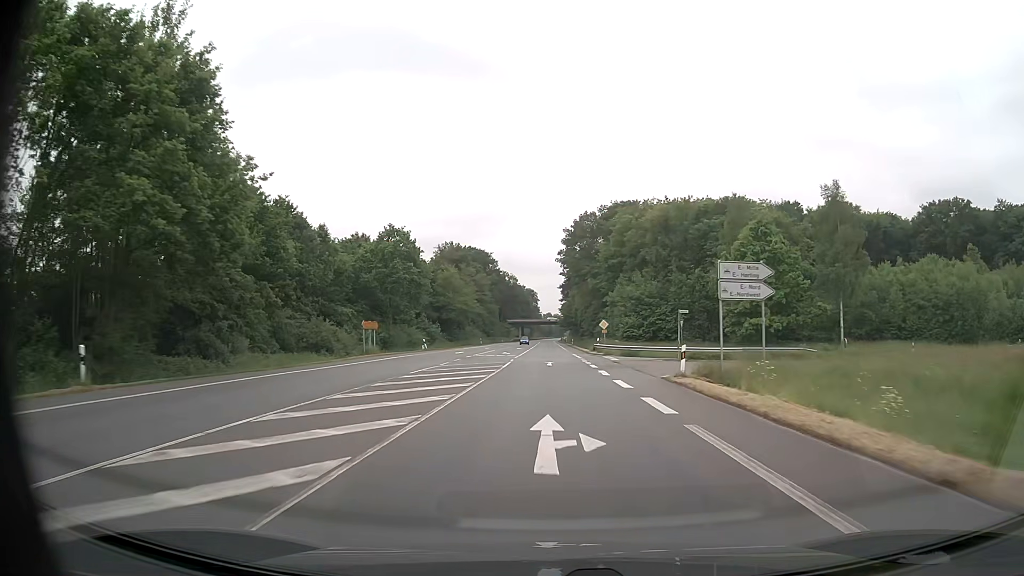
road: primary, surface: asphalt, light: Day
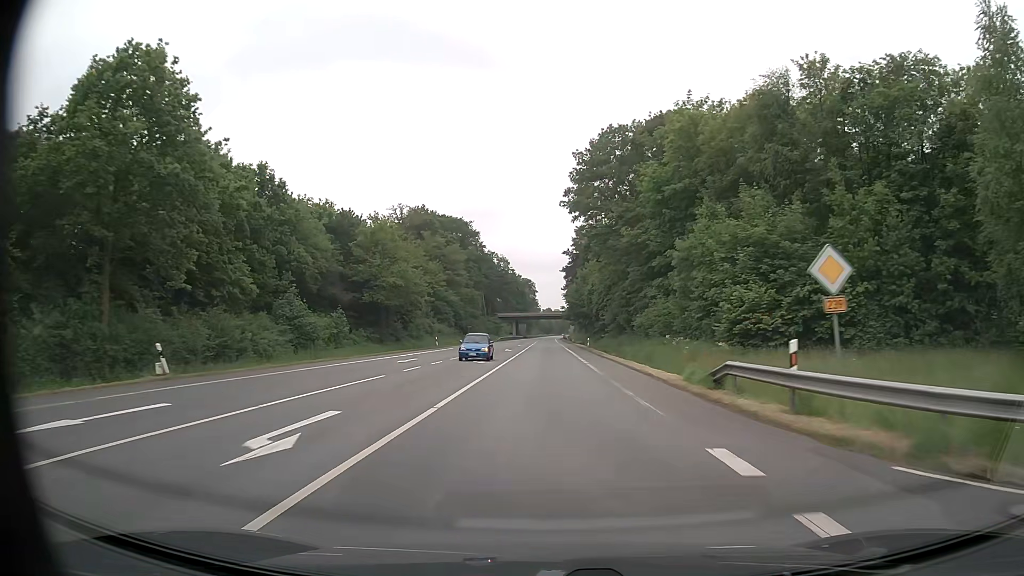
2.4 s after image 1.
(0.0, +45.9) m; 0°
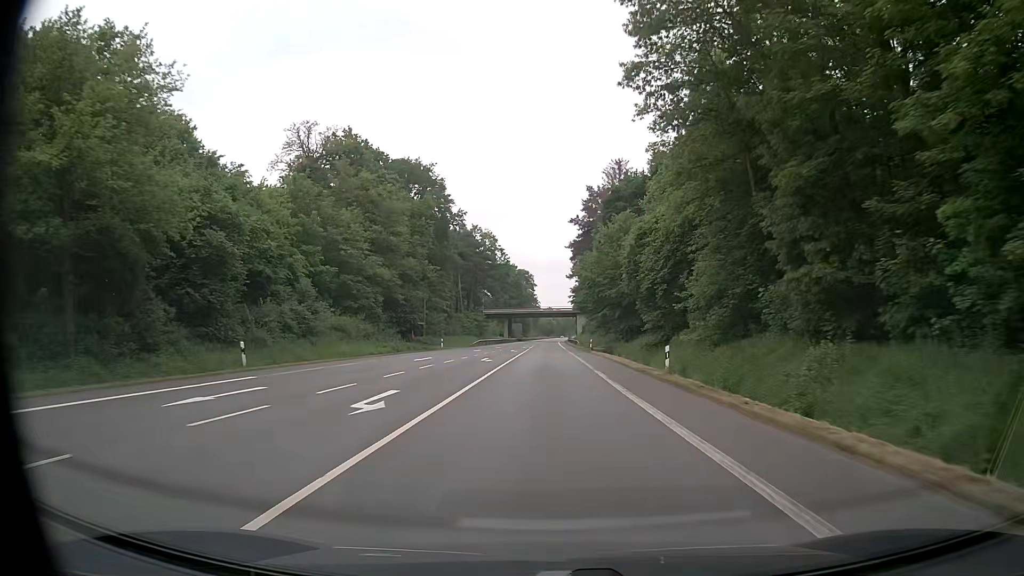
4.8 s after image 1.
(-0.1, +45.9) m; 0°
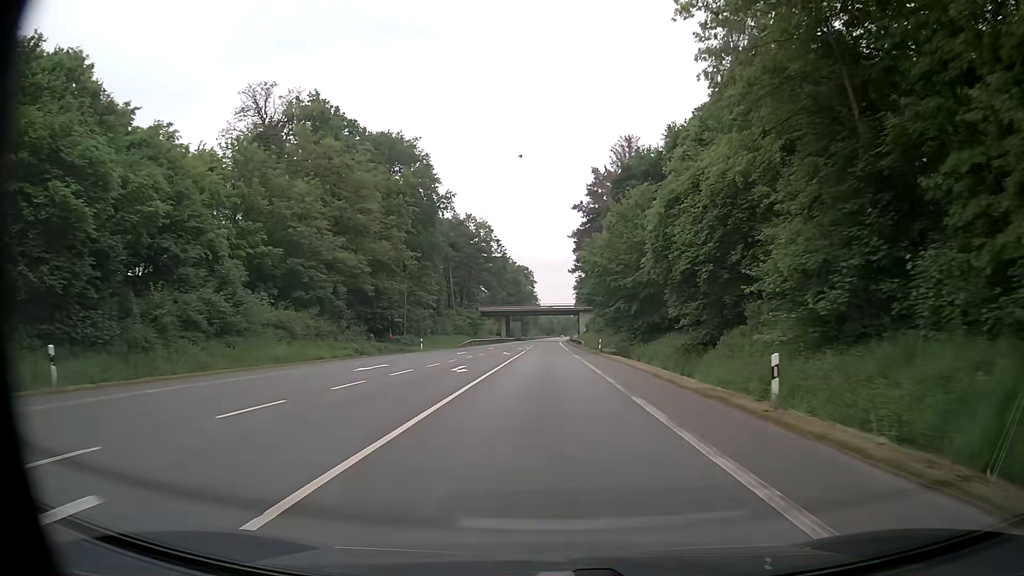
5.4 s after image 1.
(0.0, +11.5) m; 0°
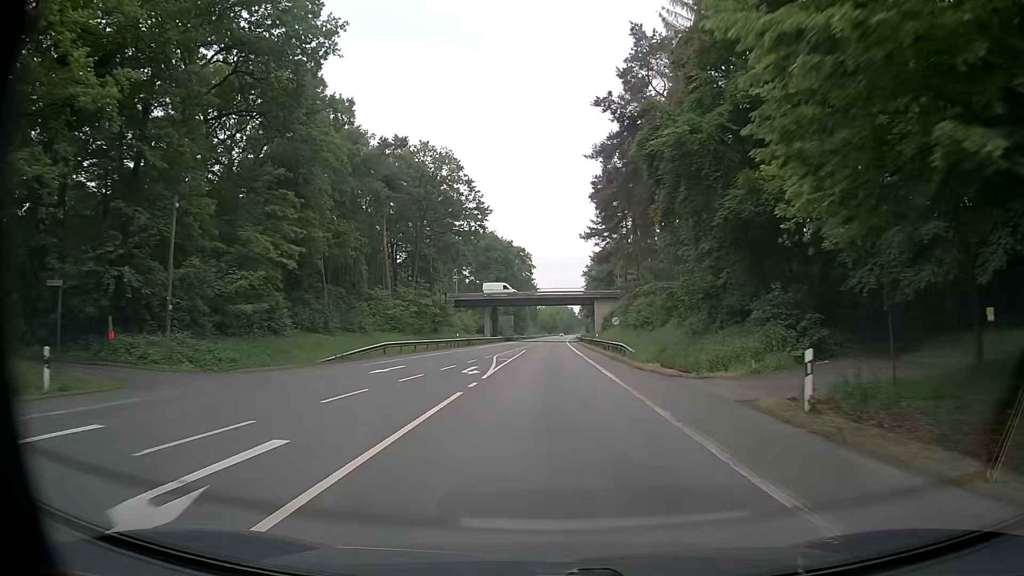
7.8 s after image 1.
(-0.1, +45.9) m; 0°
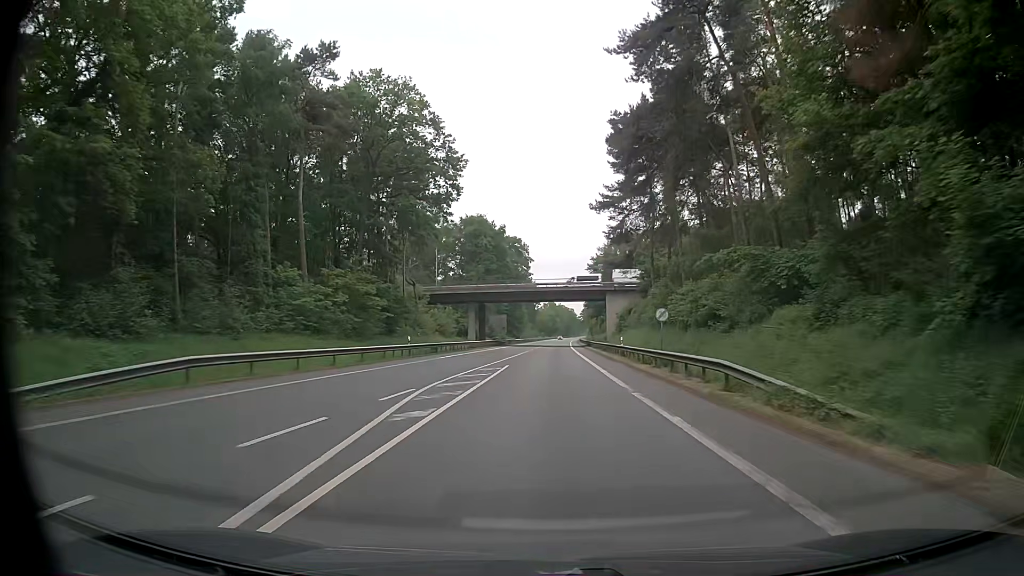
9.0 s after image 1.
(0.0, +22.9) m; 0°
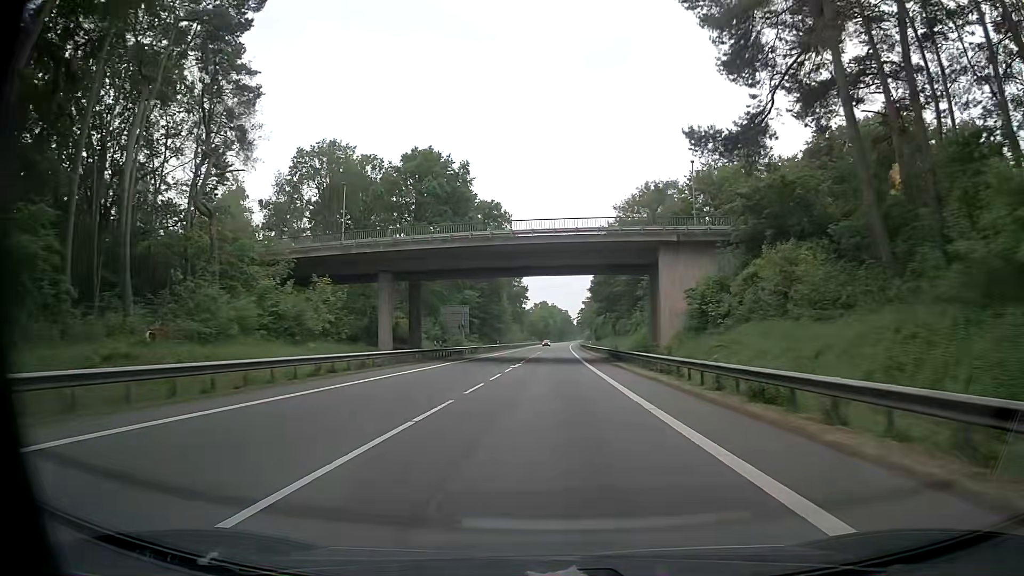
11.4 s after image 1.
(+0.5, +46.3) m; +1°
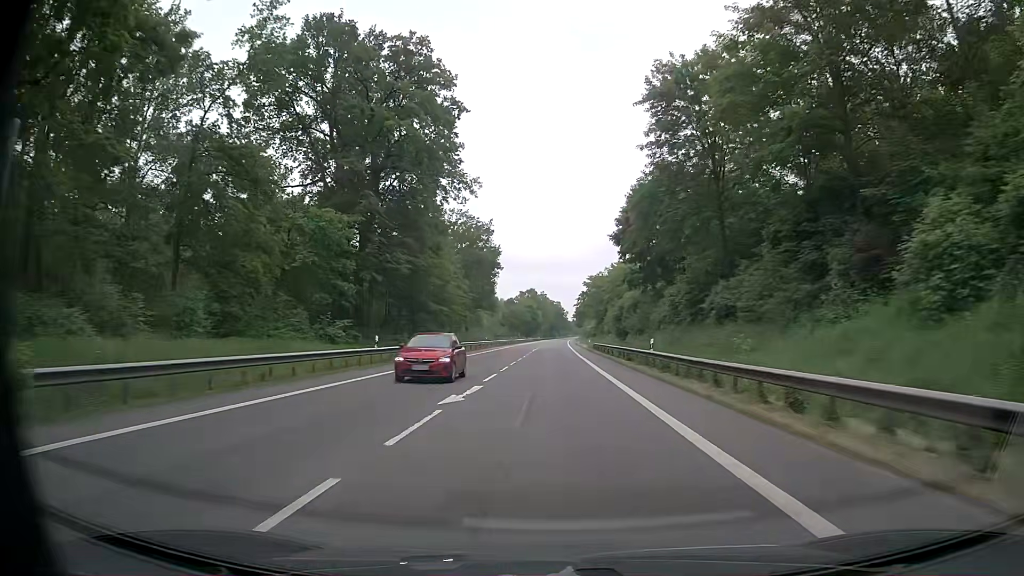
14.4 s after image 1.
(+0.7, +63.1) m; 0°
(0, +10) (0, +20) (0, +30) (+1, +40) (+1, +50) (+1, +60) (+1, +70) (+1, +80) (+2, +90) (+2, +100) m
